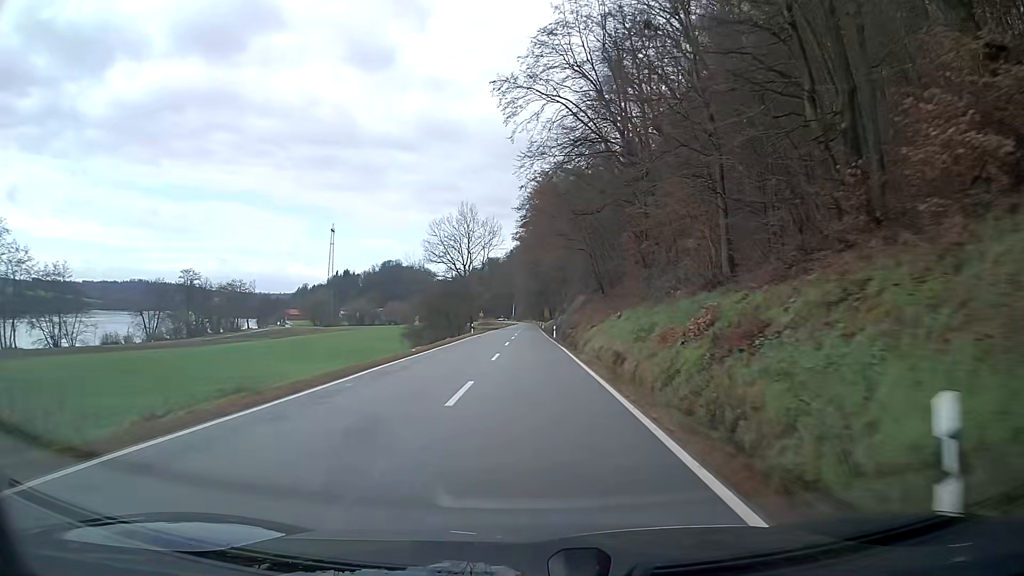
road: secondary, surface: asphalt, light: Day
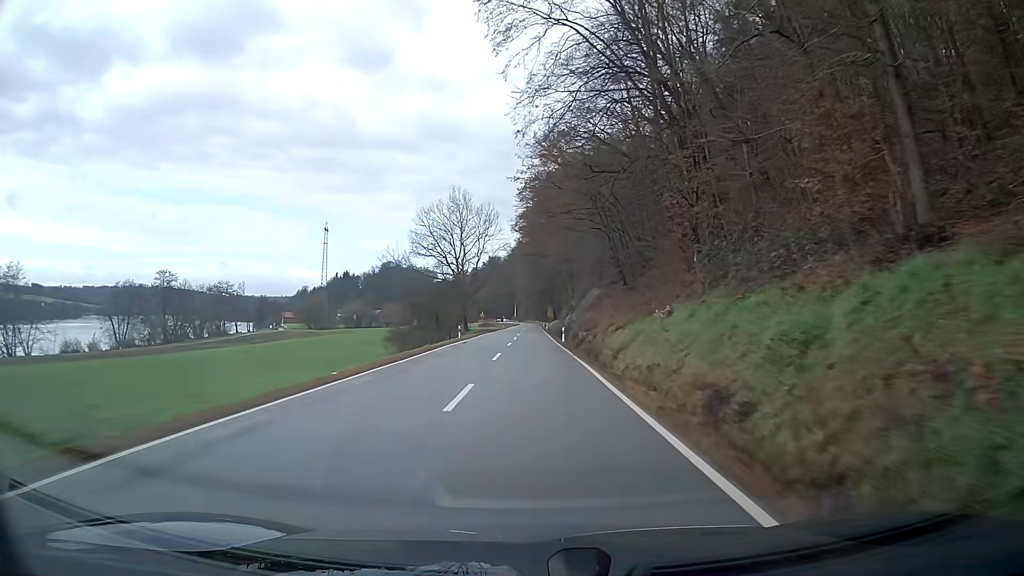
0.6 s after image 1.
(-0.1, +12.4) m; 0°
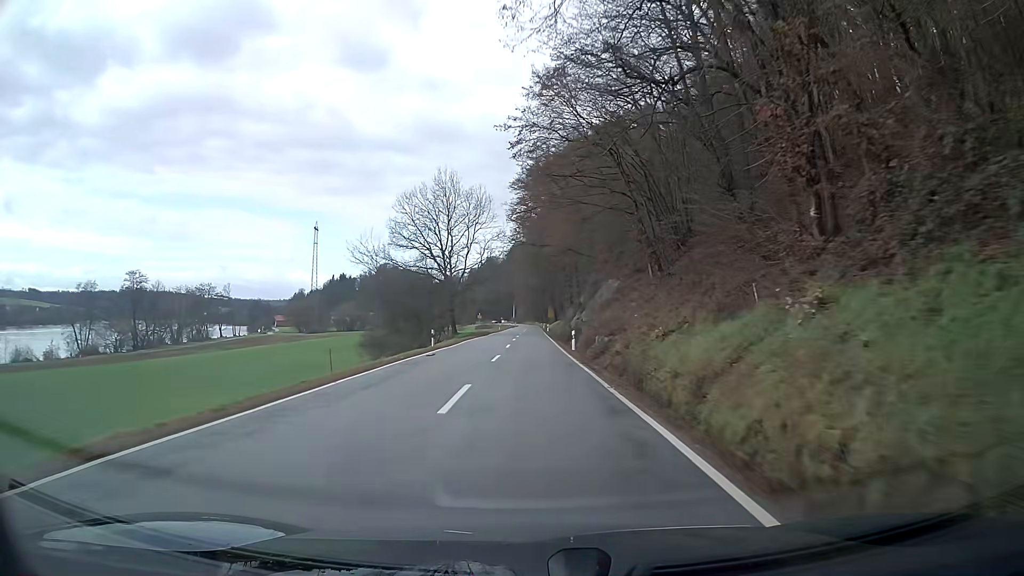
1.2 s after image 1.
(+0.1, +12.4) m; +1°
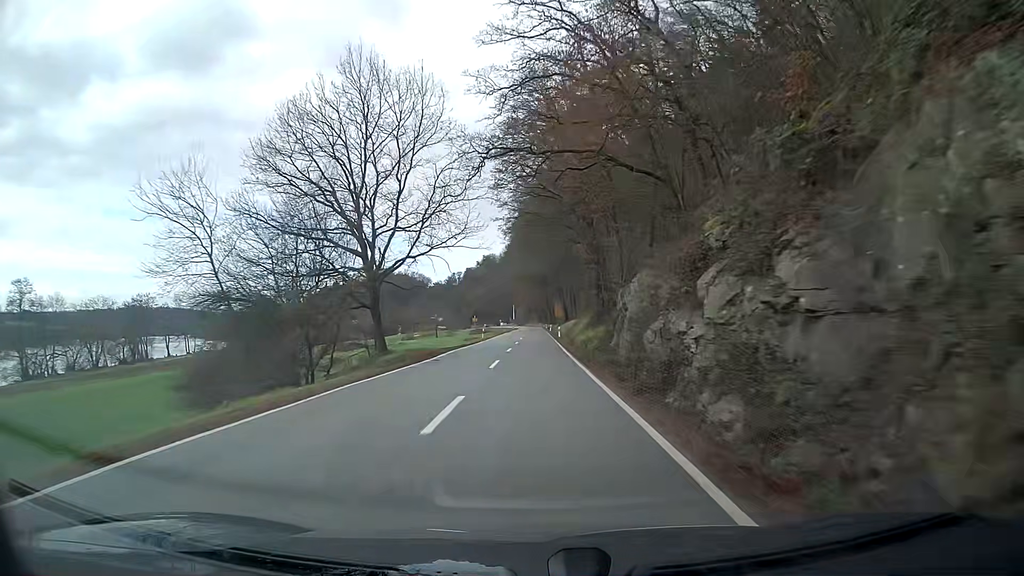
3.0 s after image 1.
(0.0, +37.5) m; 0°
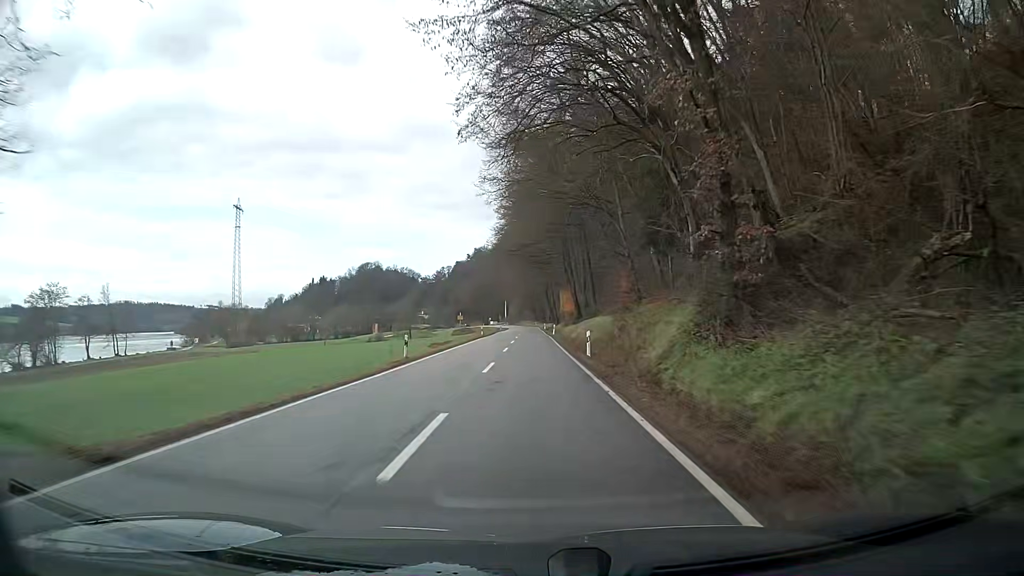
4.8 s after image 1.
(+0.2, +38.0) m; 0°
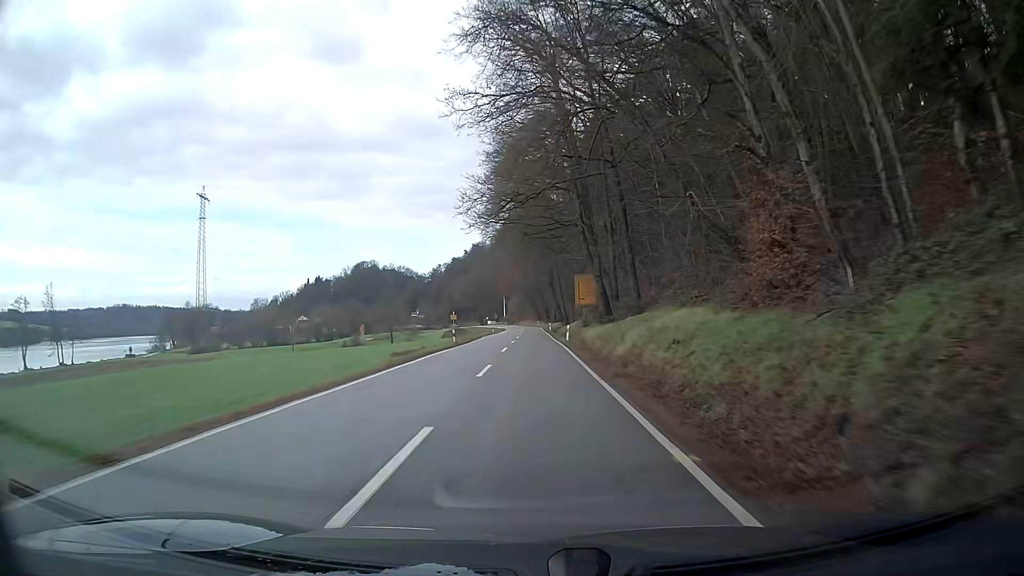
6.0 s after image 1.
(-0.5, +25.6) m; -1°
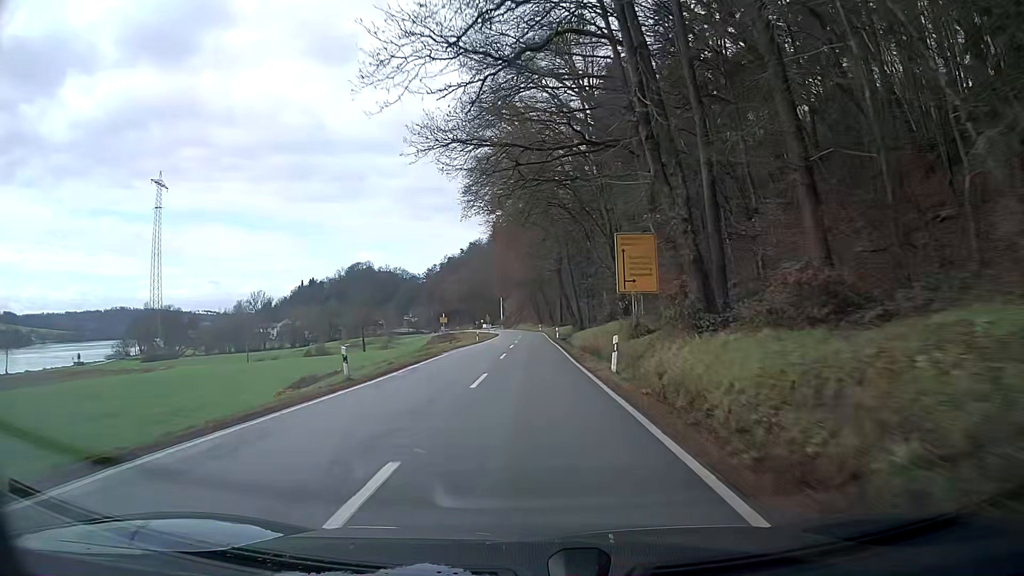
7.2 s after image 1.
(+0.1, +25.7) m; 0°
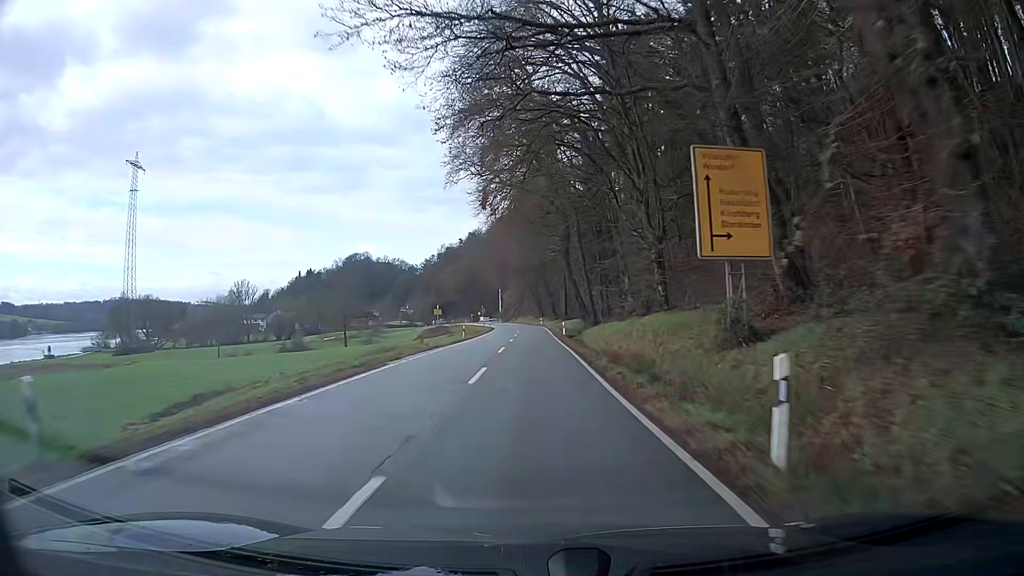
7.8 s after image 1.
(0.0, +12.7) m; 0°
